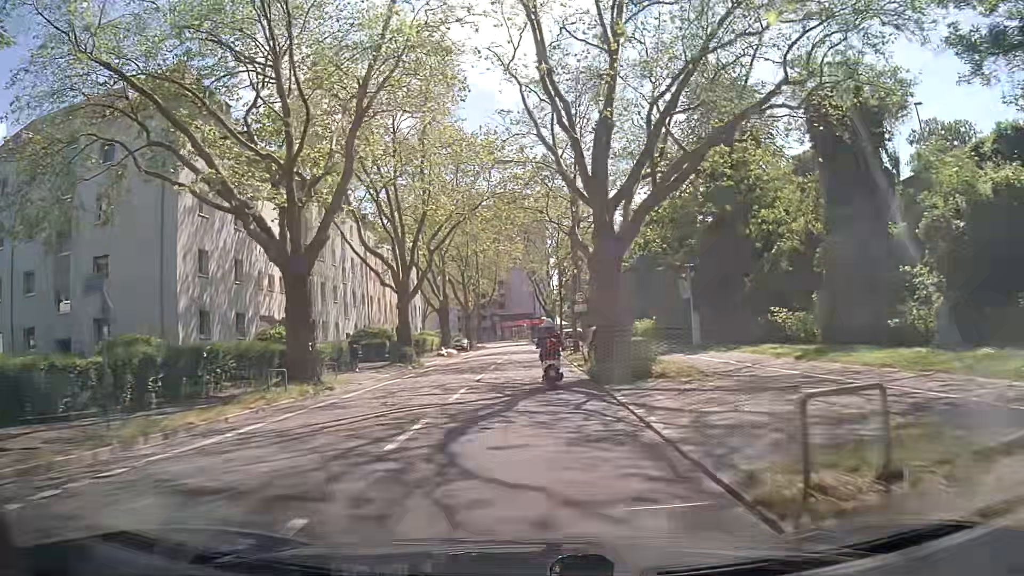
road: secondary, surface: asphalt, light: Day
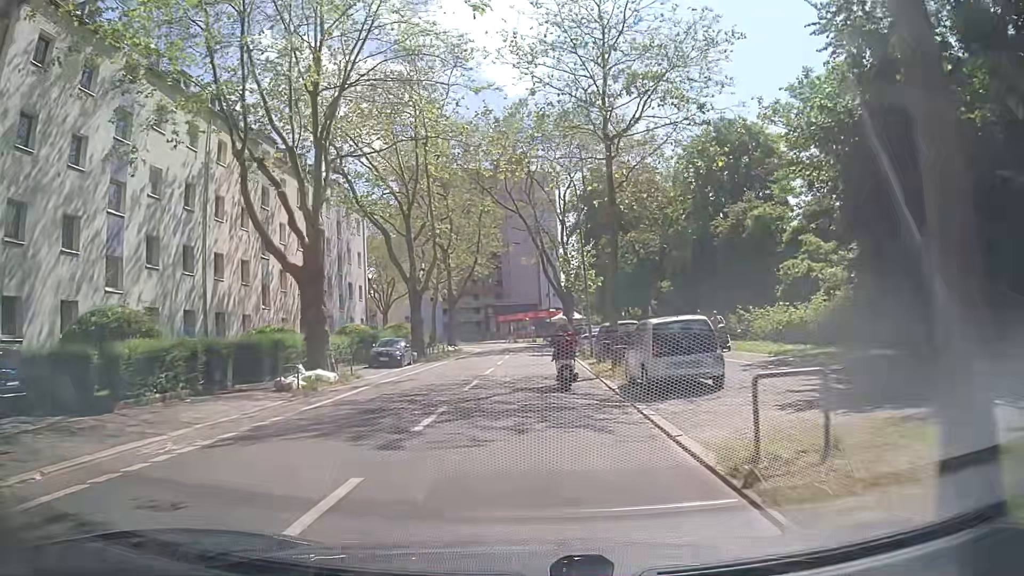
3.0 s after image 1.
(+0.1, +34.5) m; 0°
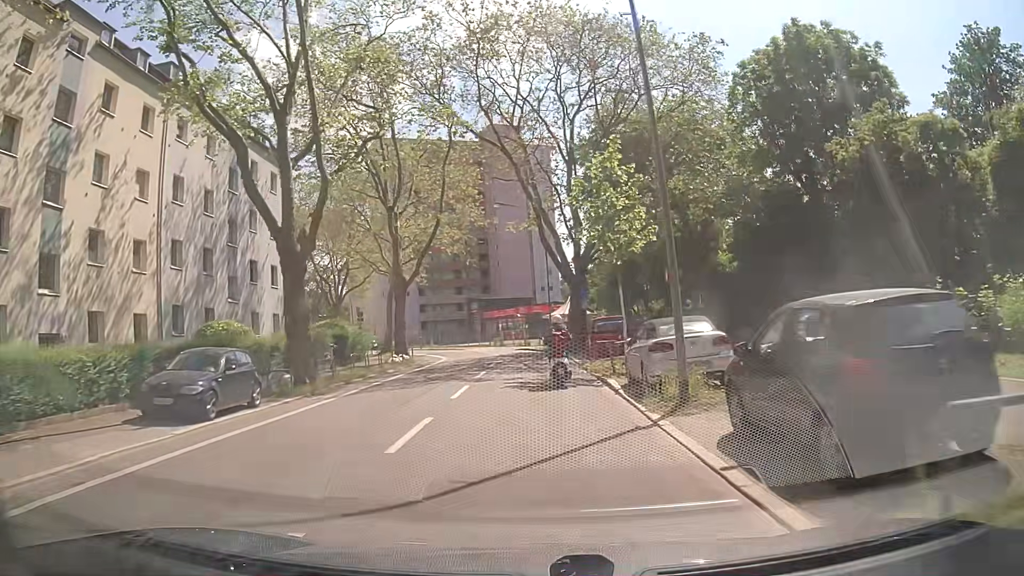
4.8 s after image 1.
(+0.1, +19.7) m; 0°
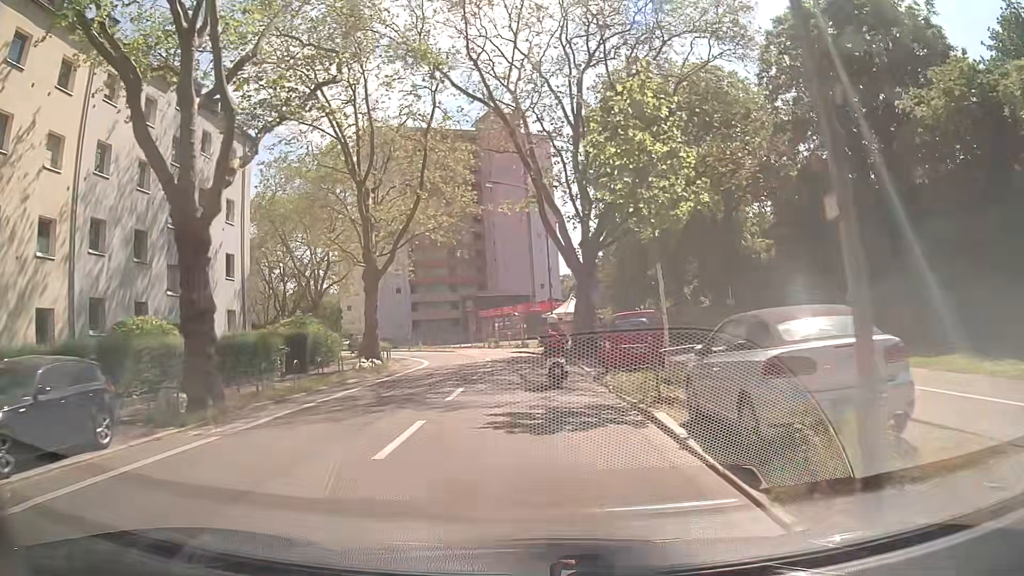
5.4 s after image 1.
(0.0, +6.4) m; +1°
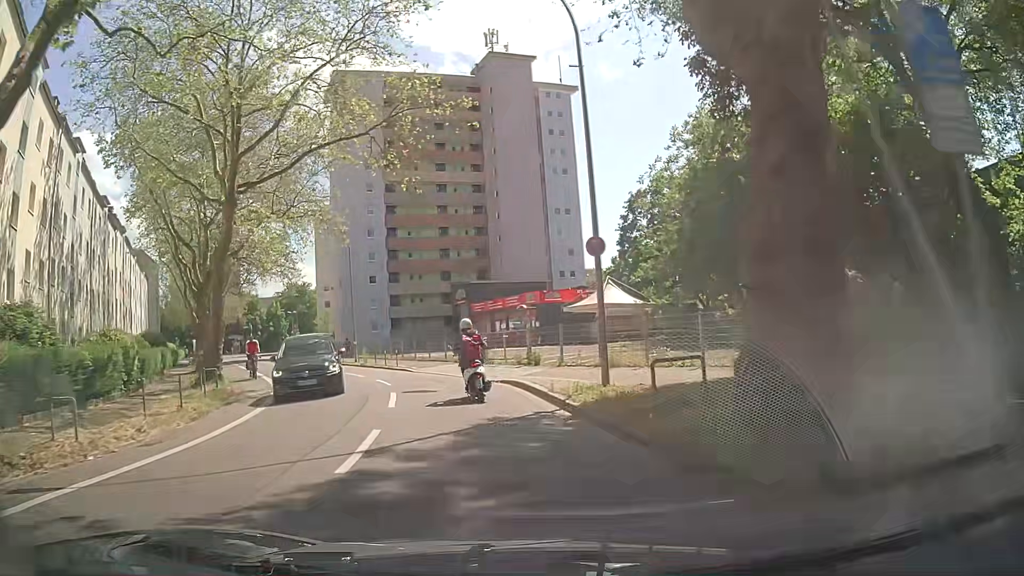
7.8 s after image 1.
(-0.1, +24.5) m; -3°
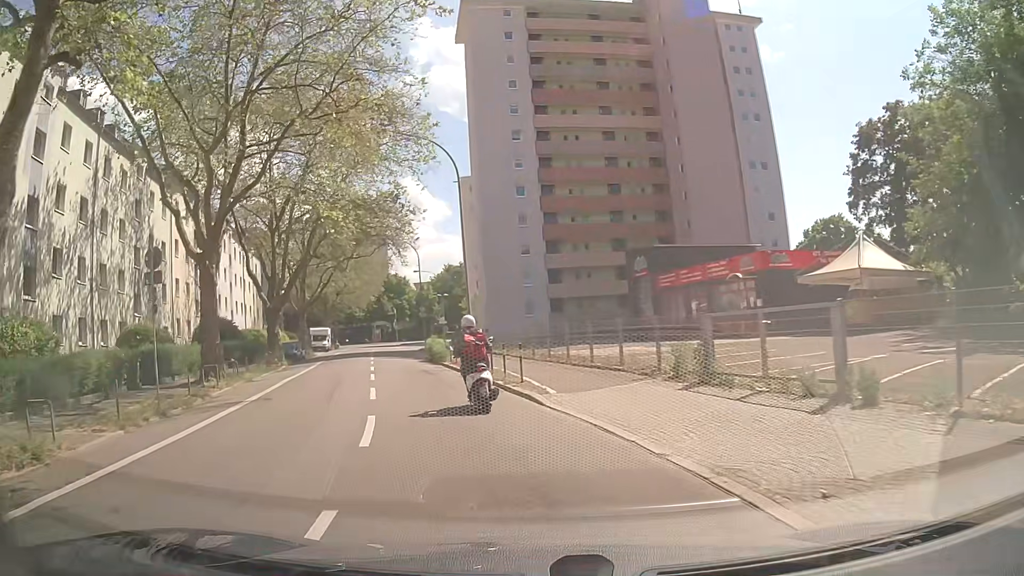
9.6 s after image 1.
(-1.4, +16.8) m; -12°
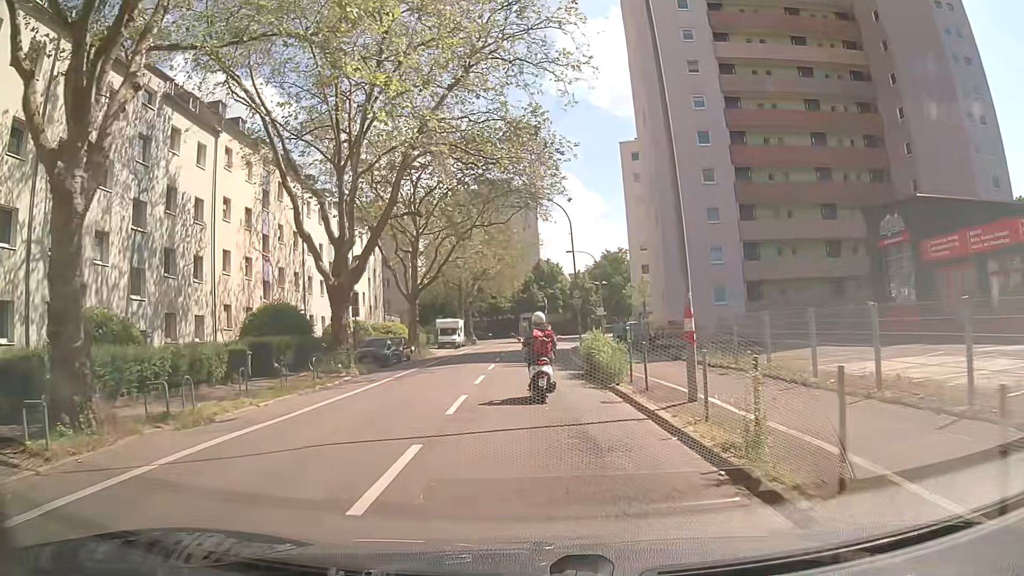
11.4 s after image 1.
(-2.4, +15.3) m; -14°
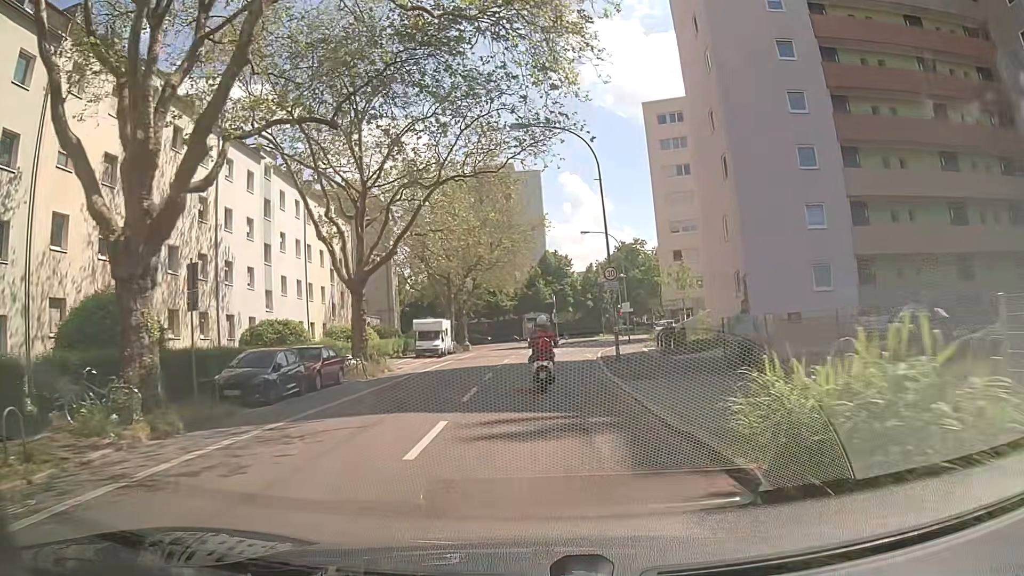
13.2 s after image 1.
(-0.1, +15.7) m; -1°
